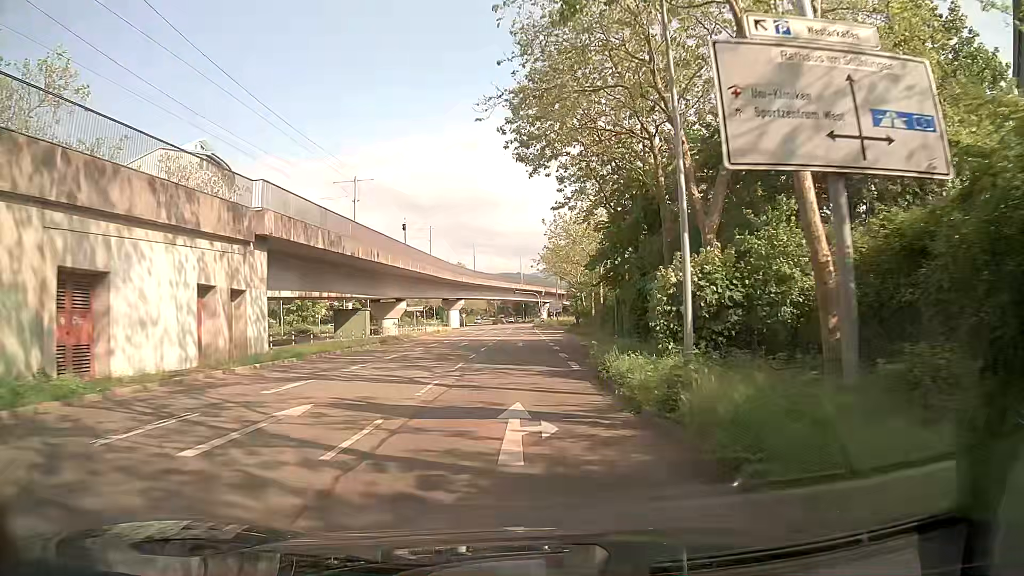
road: tertiary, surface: asphalt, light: Day
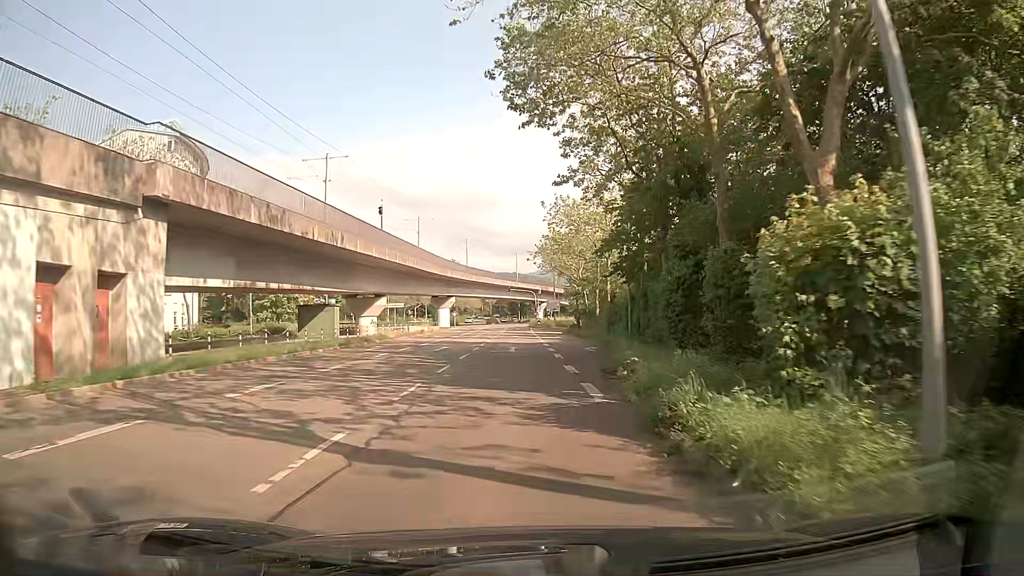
(0.0, +7.4) m; 0°
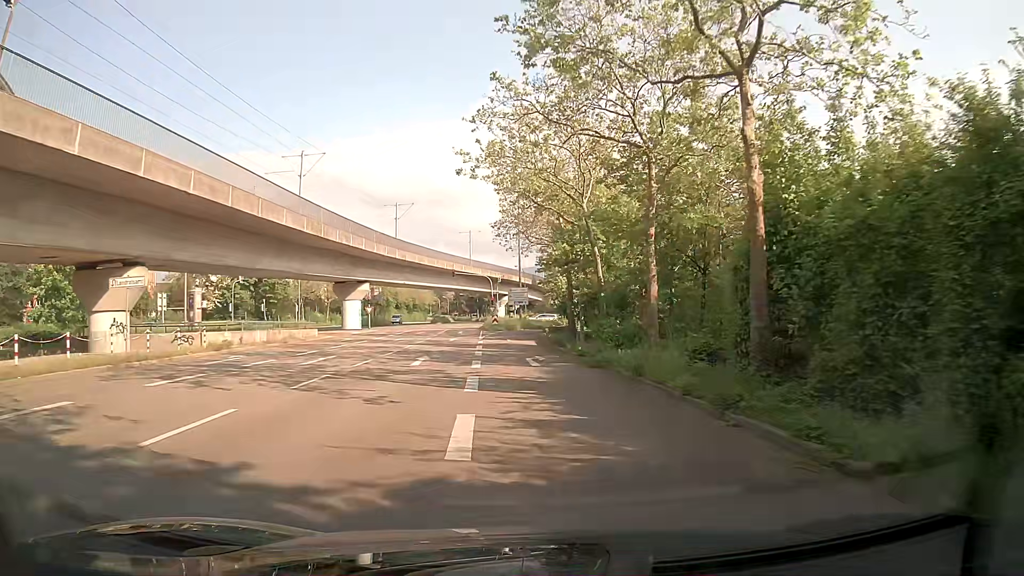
(+1.1, +34.6) m; +4°
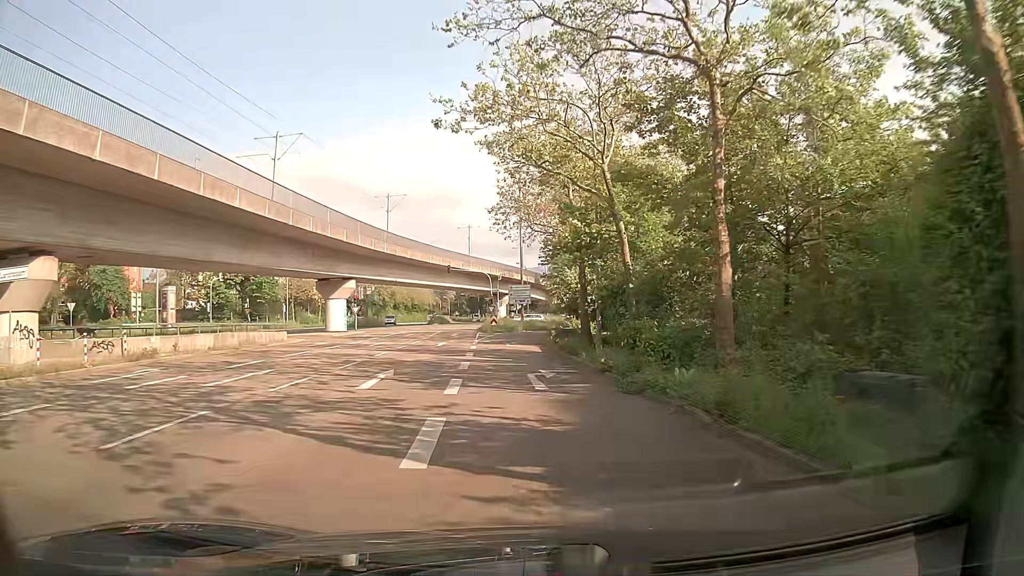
(0.0, +6.3) m; -1°
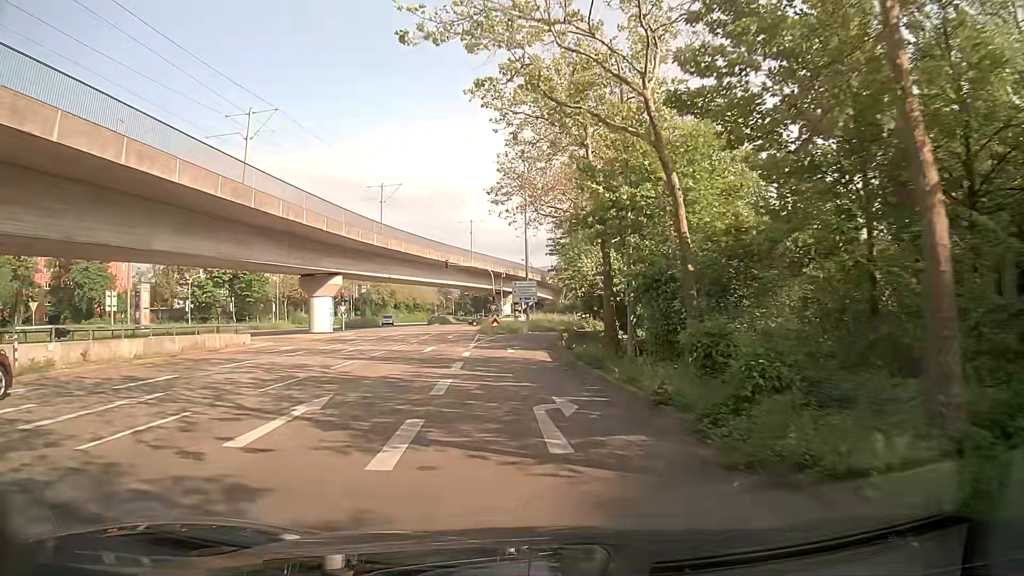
(0.0, +6.0) m; -1°
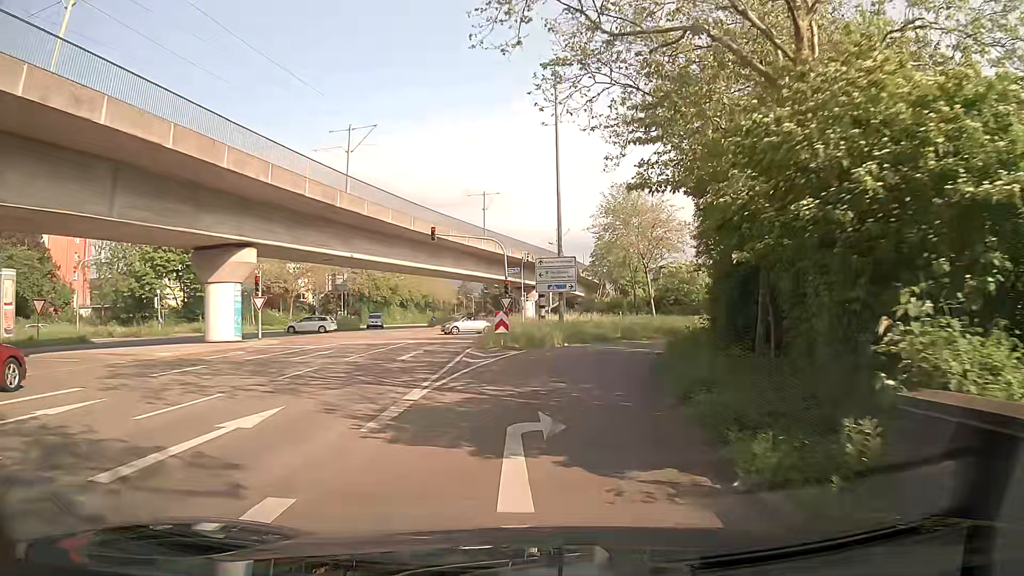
(-0.3, +21.9) m; -1°
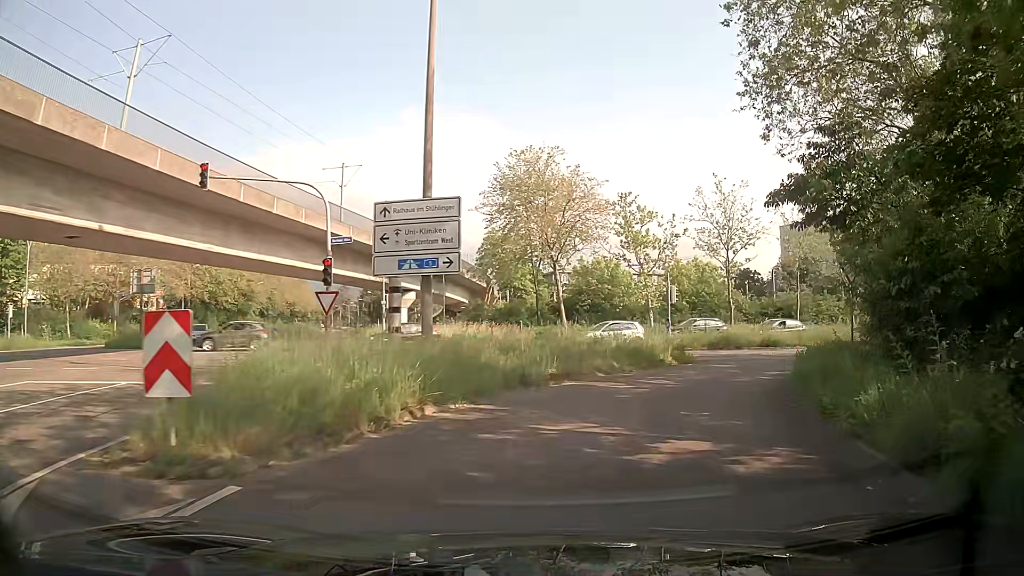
(+0.6, +18.2) m; +10°
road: secondary_link
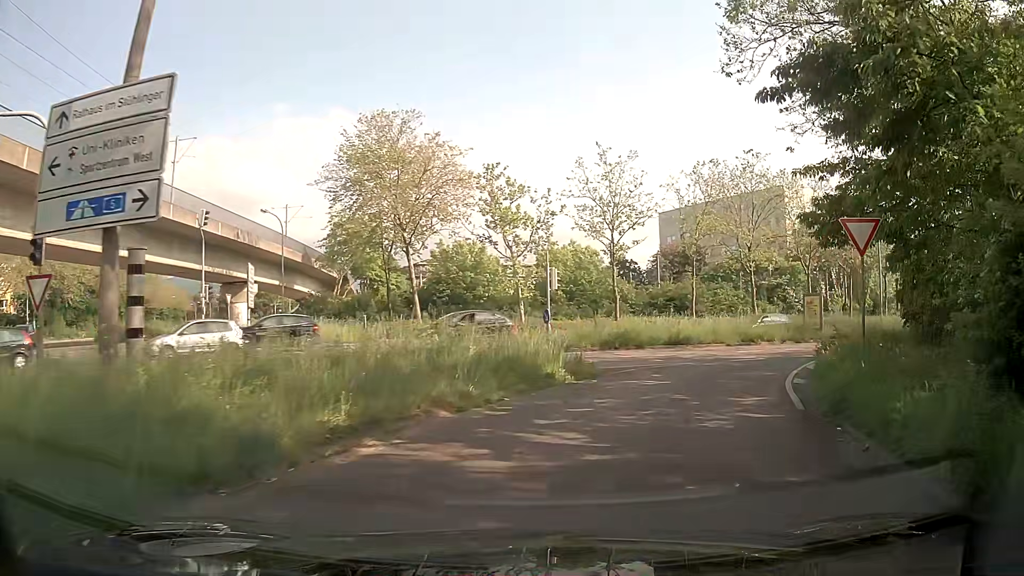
(+0.7, +8.0) m; +10°
